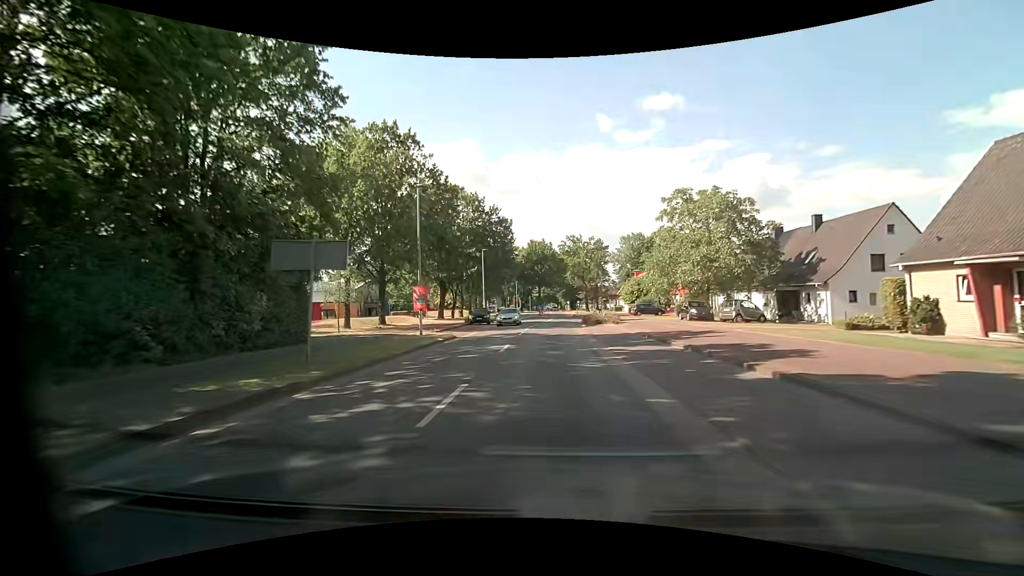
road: tertiary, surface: asphalt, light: Day
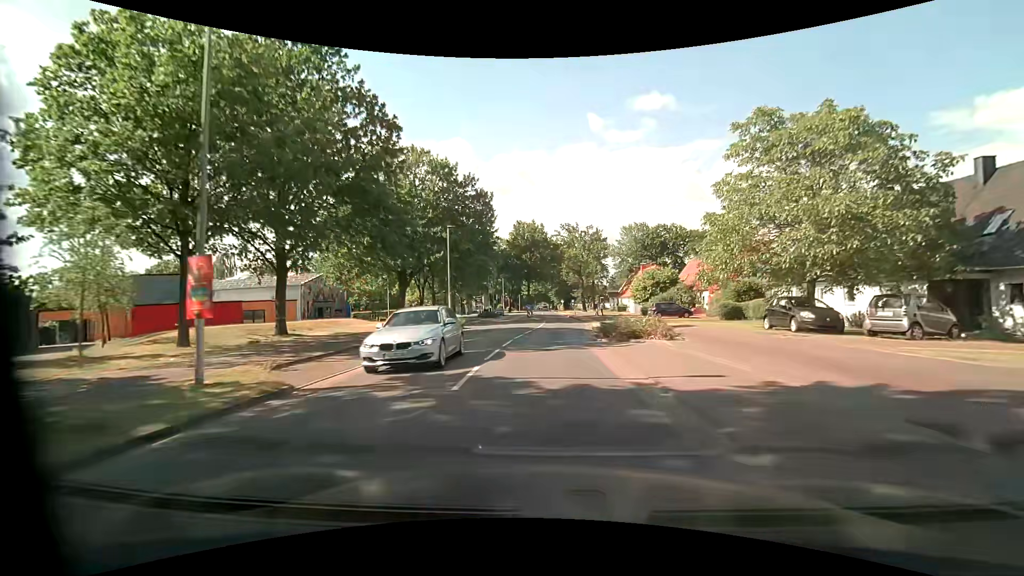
(+0.1, +15.9) m; +1°
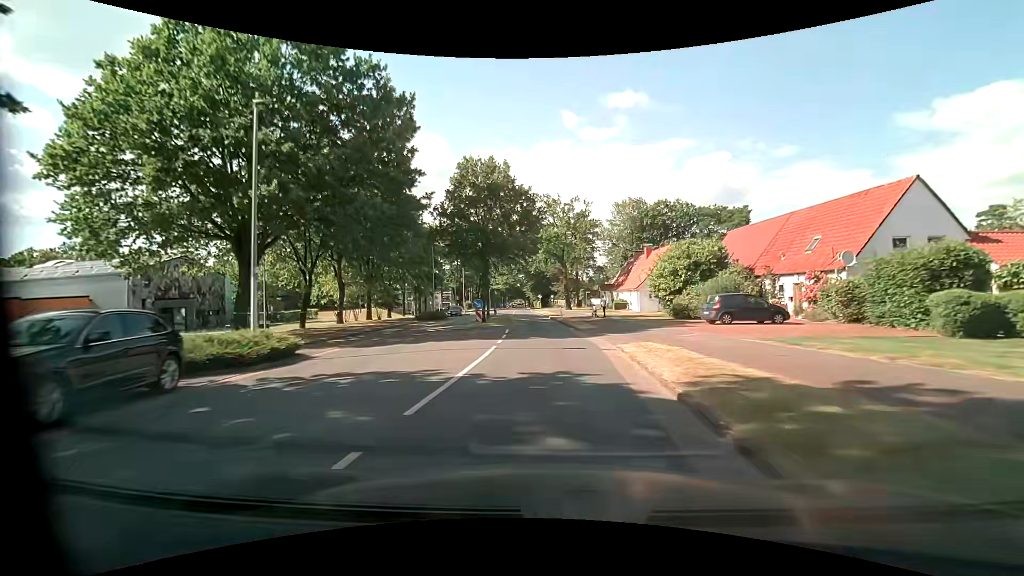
(+0.6, +24.0) m; +3°
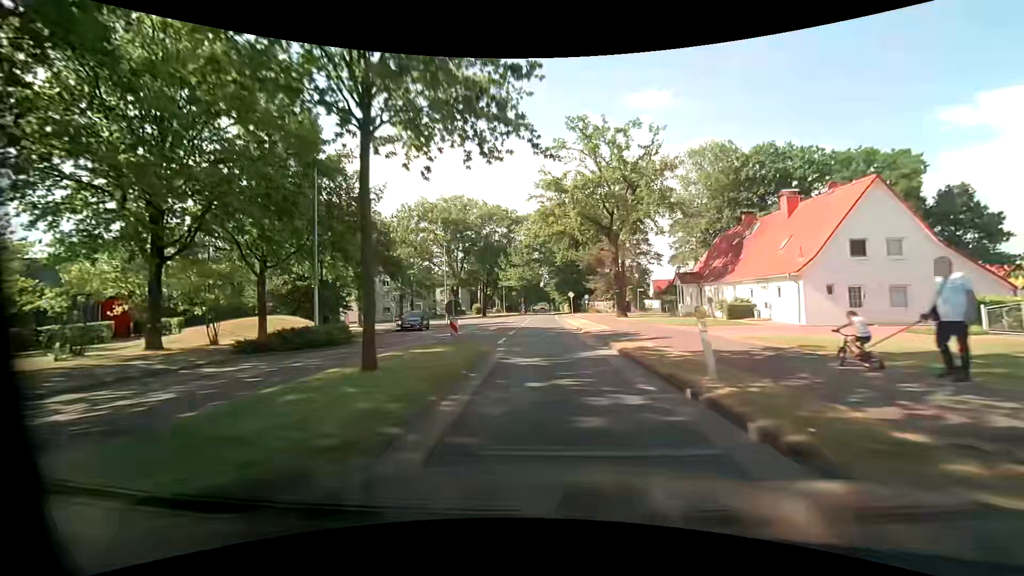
(-0.8, +32.2) m; -3°
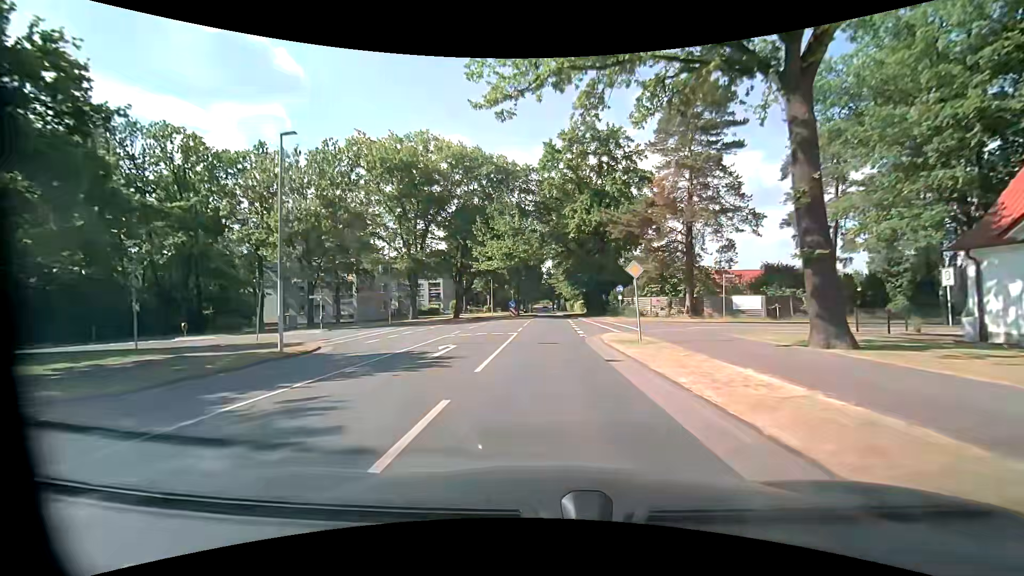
(-0.2, +32.1) m; 0°
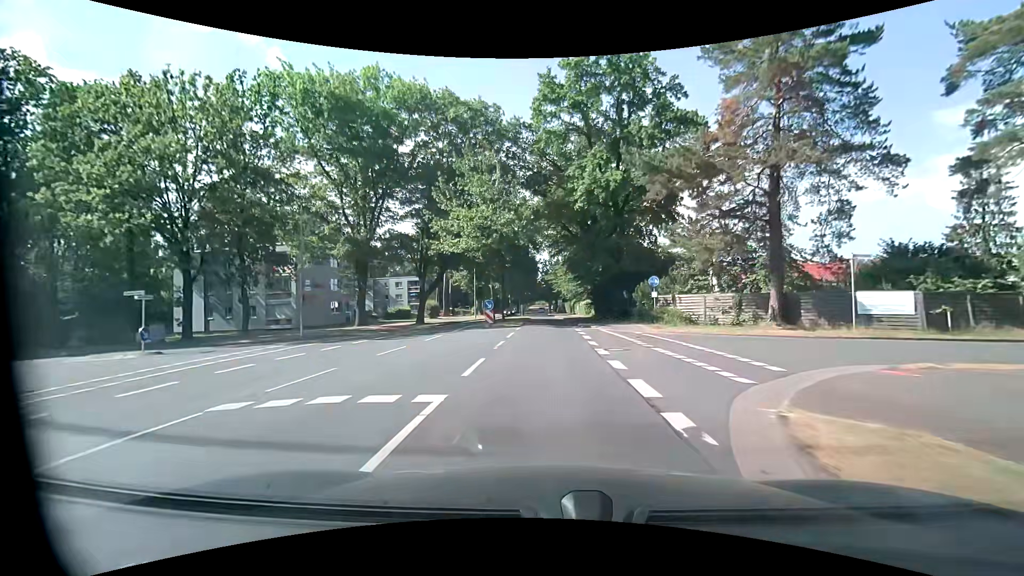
(+0.1, +16.2) m; -1°
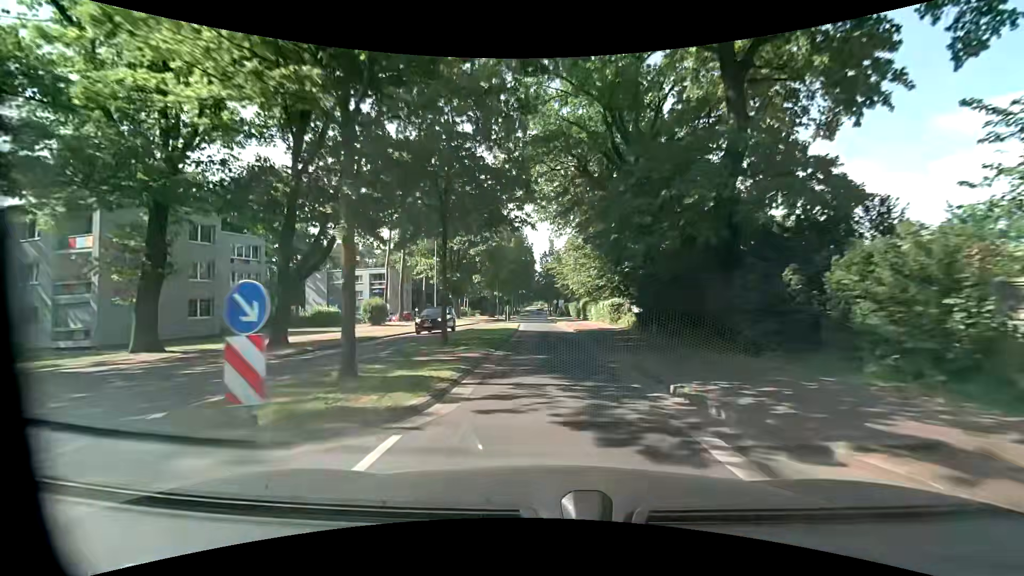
(+0.6, +24.1) m; +1°
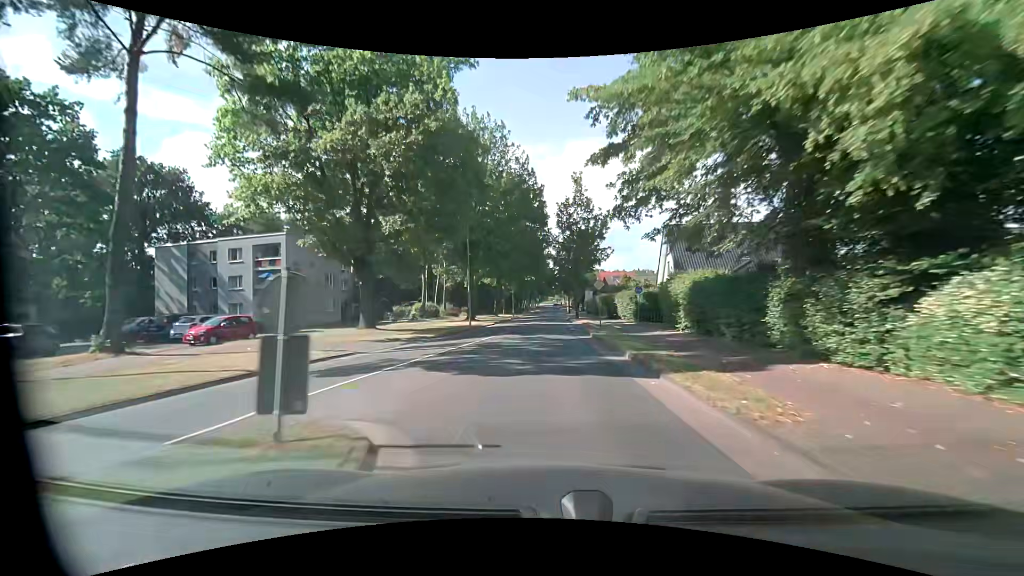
(-0.4, +40.4) m; -2°
(0, +10) (0, +20) (0, +30) (0, +40) (+1, +50) (+1, +60) (+1, +70) (+1, +80) (+2, +90) (+2, +100) m
